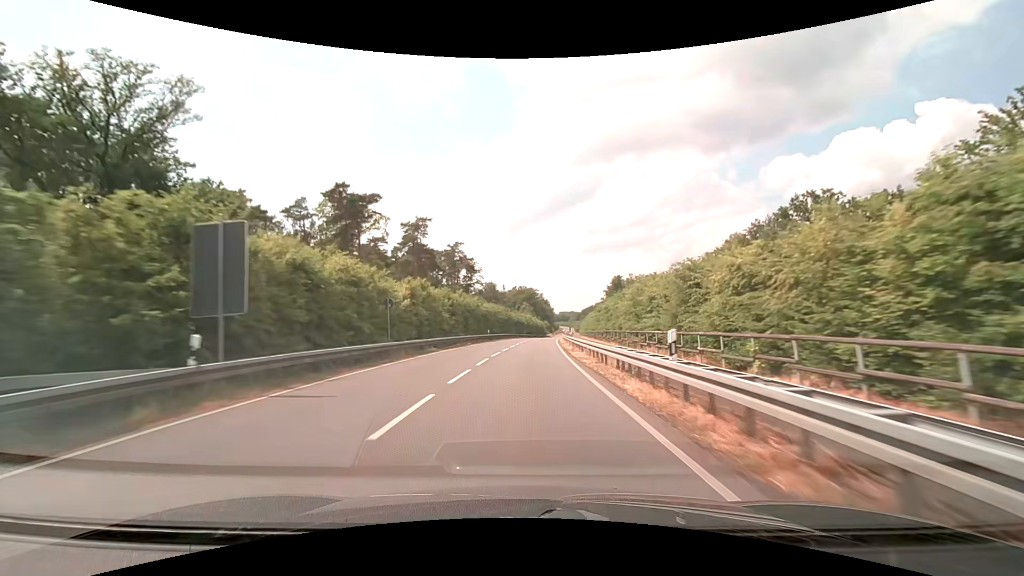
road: secondary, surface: asphalt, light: Day
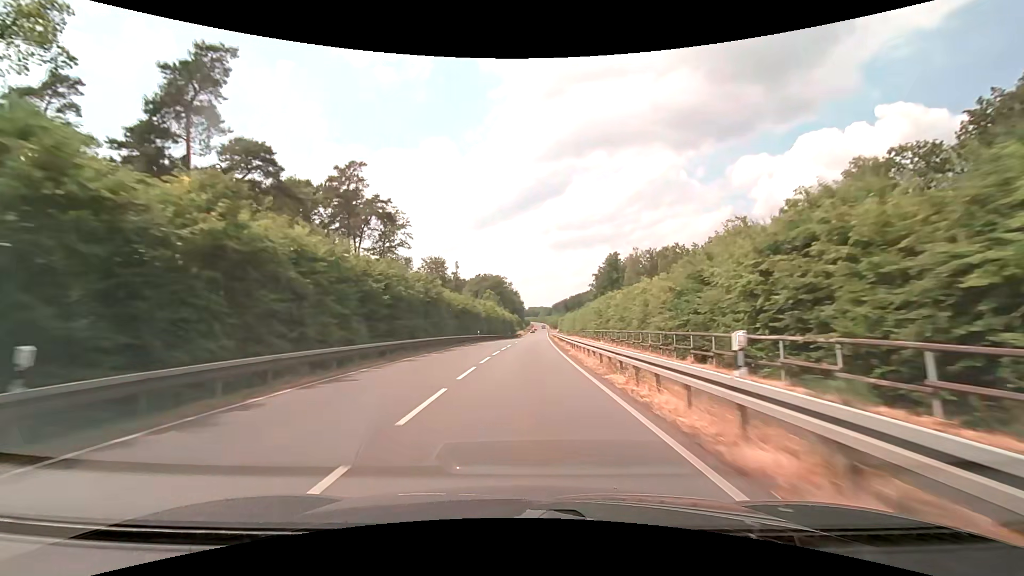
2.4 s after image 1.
(+1.5, +53.0) m; +4°
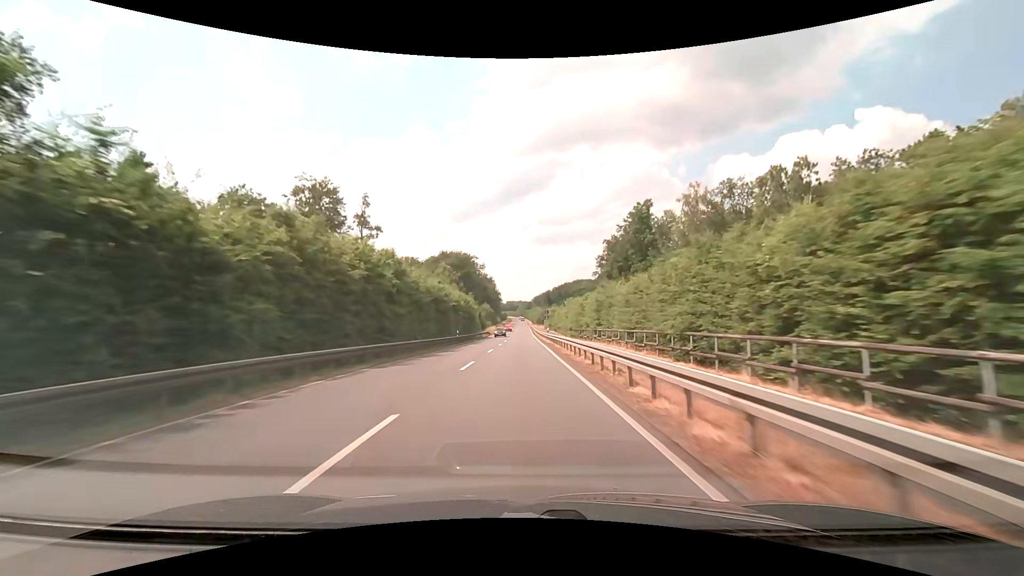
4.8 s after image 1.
(+1.4, +57.4) m; +3°
(0, +10) (0, +20) (0, +30) (0, +40) (0, +50) (0, +60) (0, +70) (0, +80) (0, +90) (0, +100) m
